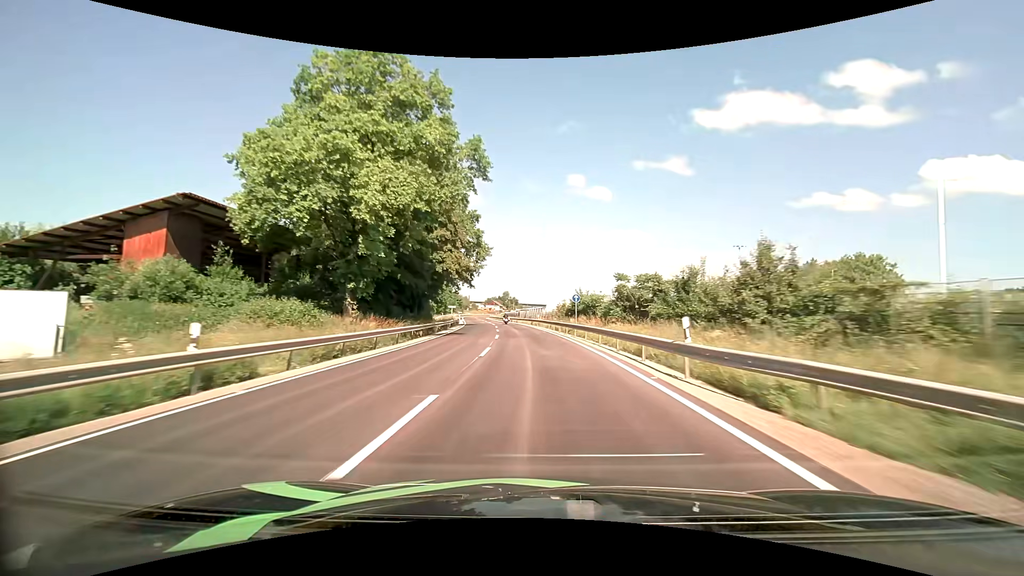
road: primary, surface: asphalt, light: Day
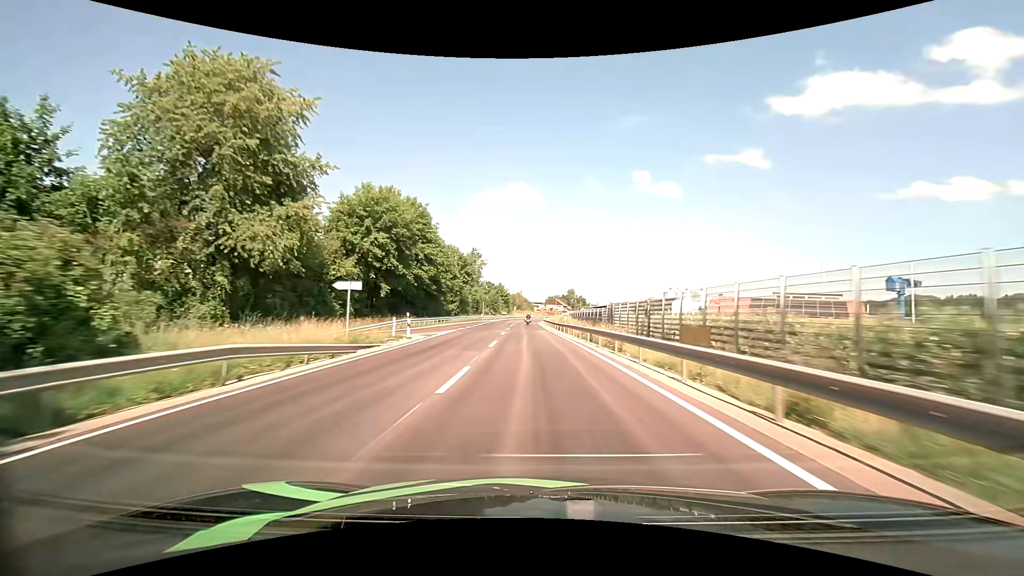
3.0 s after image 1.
(-4.3, +68.1) m; -8°
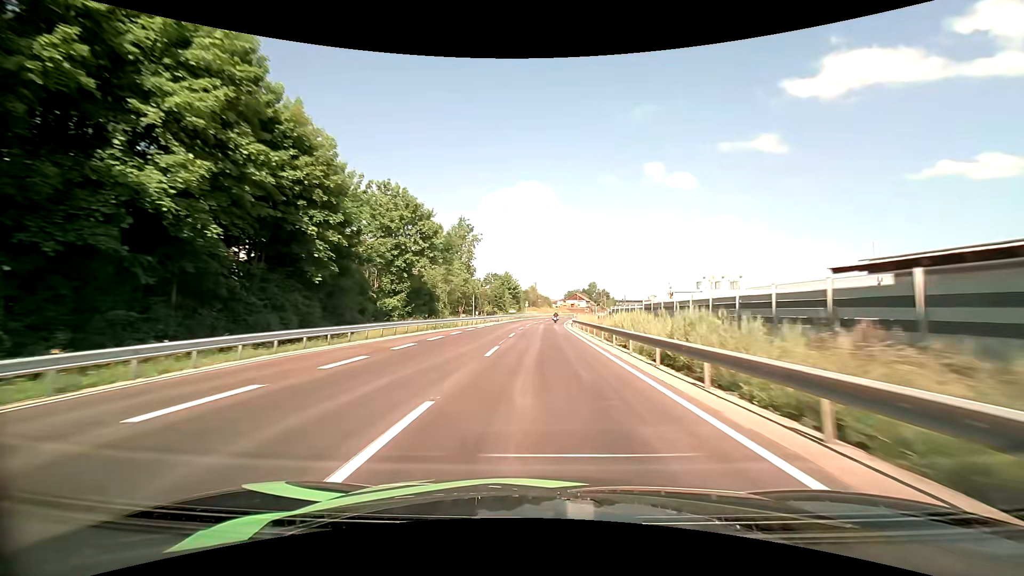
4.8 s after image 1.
(-0.8, +41.1) m; -2°
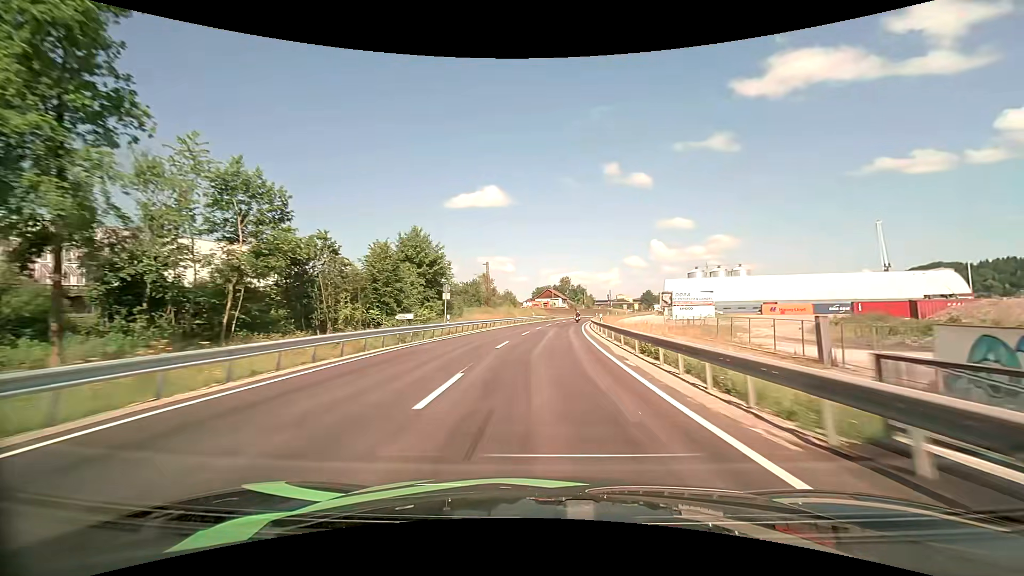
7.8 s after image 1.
(+1.2, +68.5) m; +4°
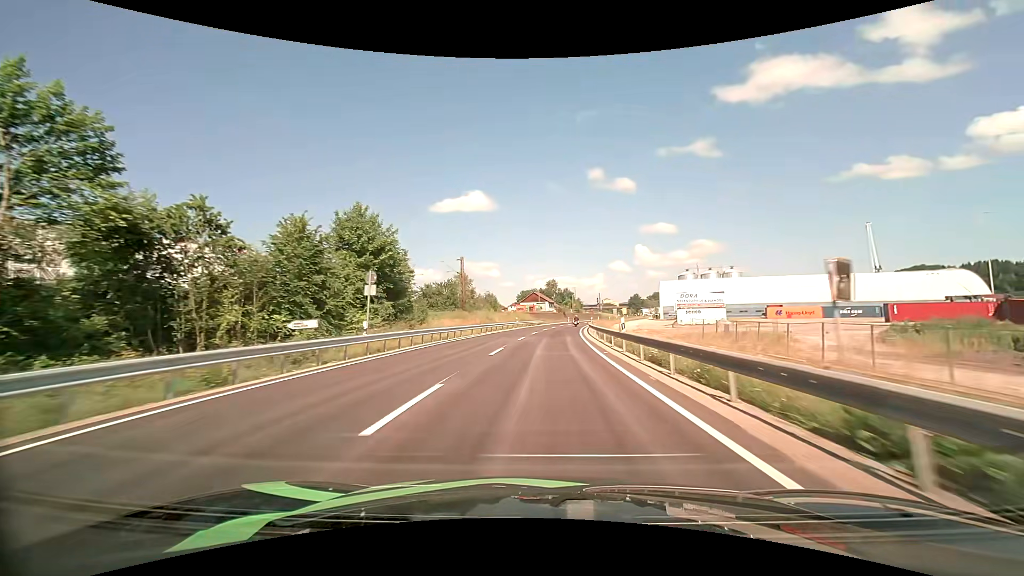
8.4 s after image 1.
(+0.2, +13.5) m; +2°
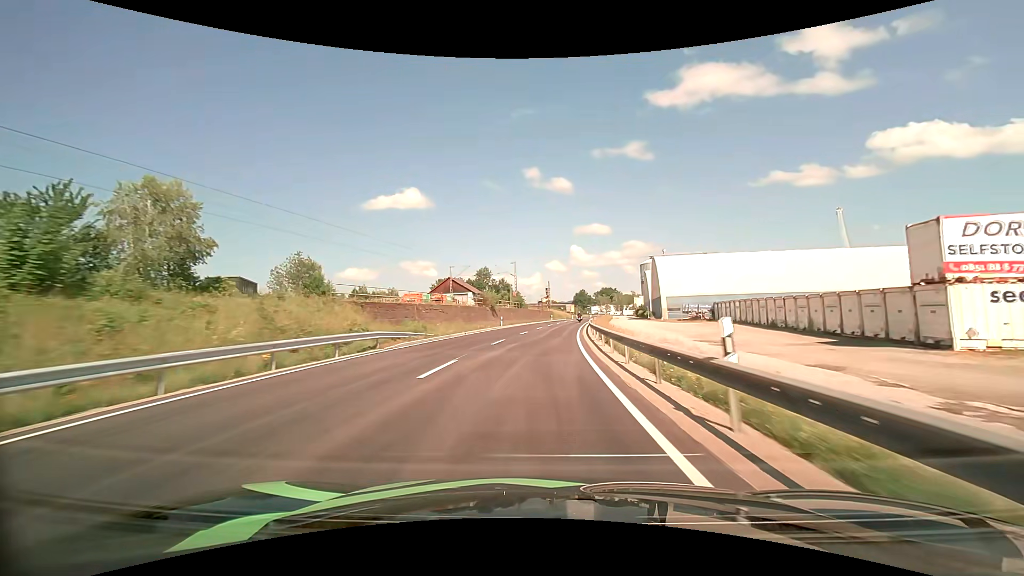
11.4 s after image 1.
(+4.6, +66.6) m; +7°
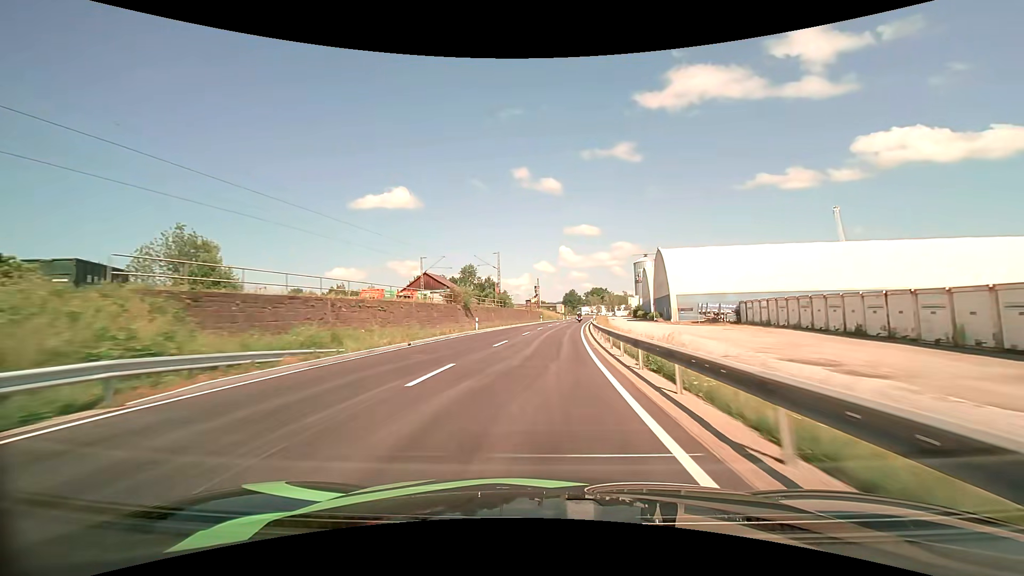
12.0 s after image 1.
(+0.1, +13.3) m; +1°
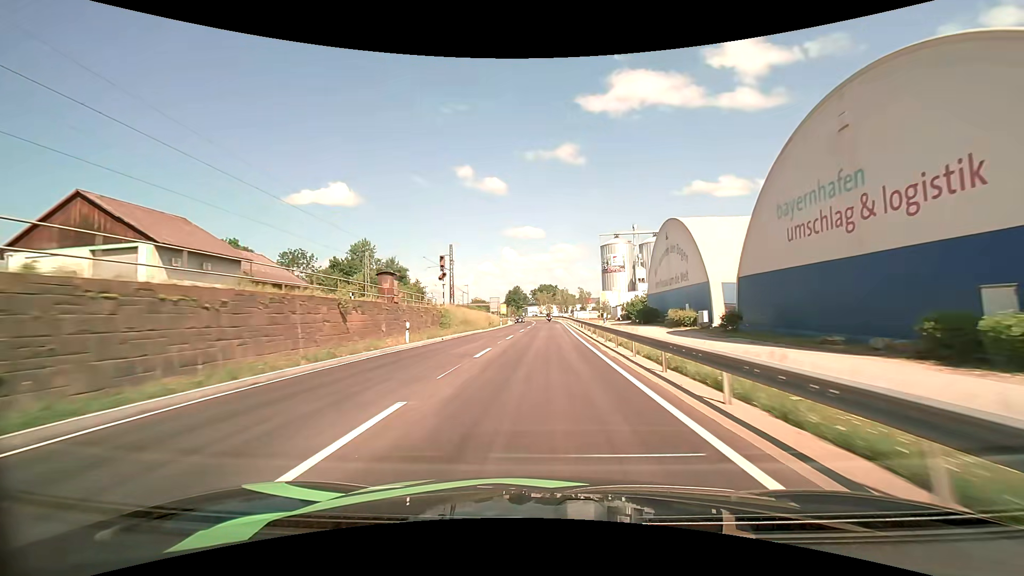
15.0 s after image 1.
(+4.2, +65.6) m; +6°
(0, +10) (0, +20) (0, +30) (+1, +40) (+1, +50) (+1, +60) (+1, +70) (+1, +80) (+1, +90) (+1, +100) m
